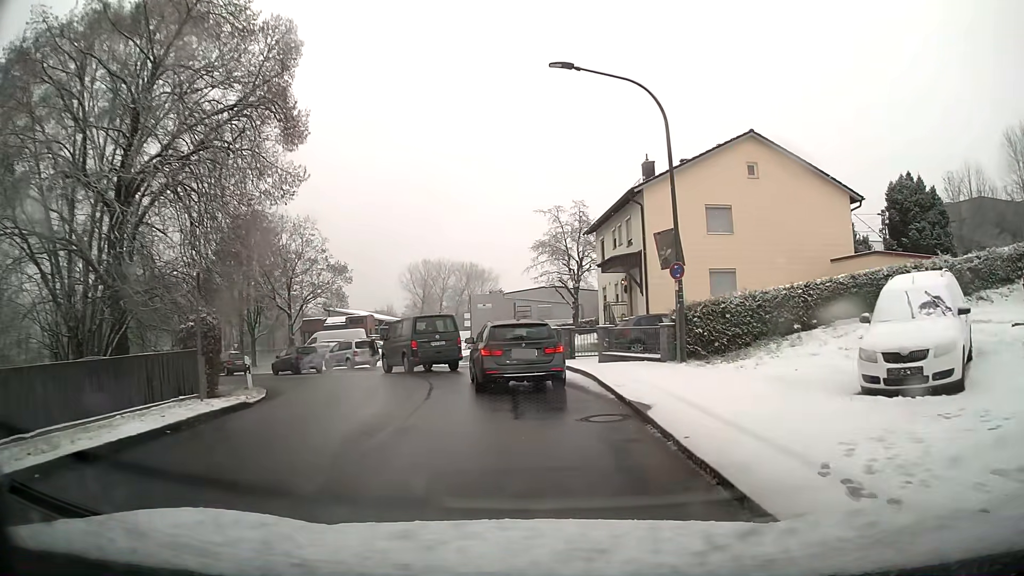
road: unclassified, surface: asphalt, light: Day
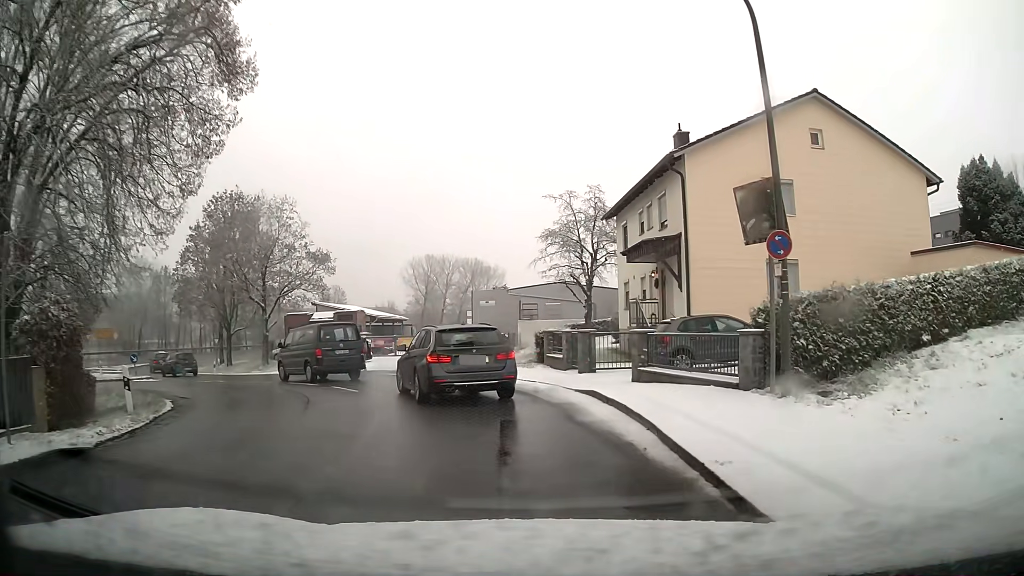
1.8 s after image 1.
(0.0, +6.3) m; -1°
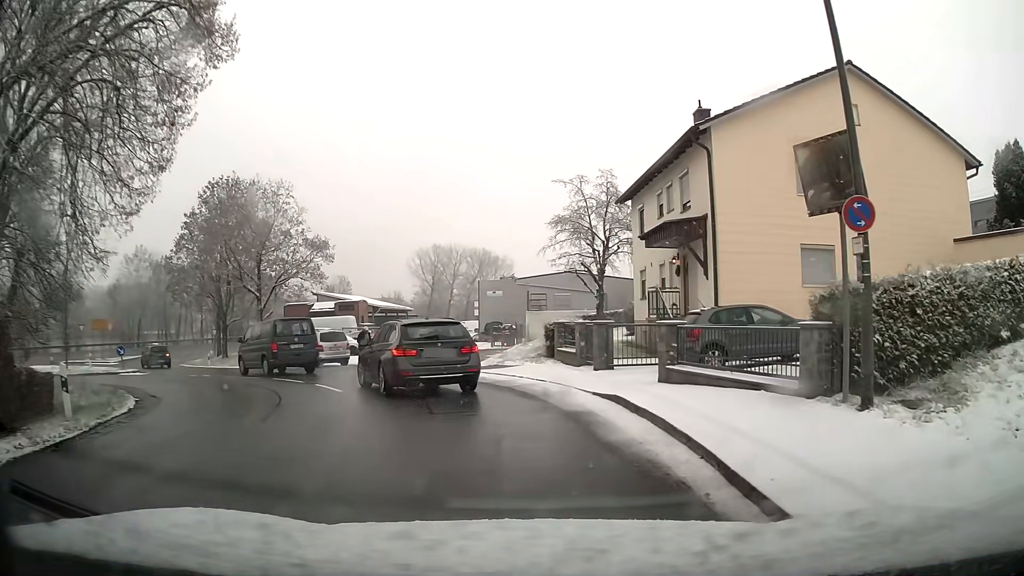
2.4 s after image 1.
(0.0, +2.3) m; -1°
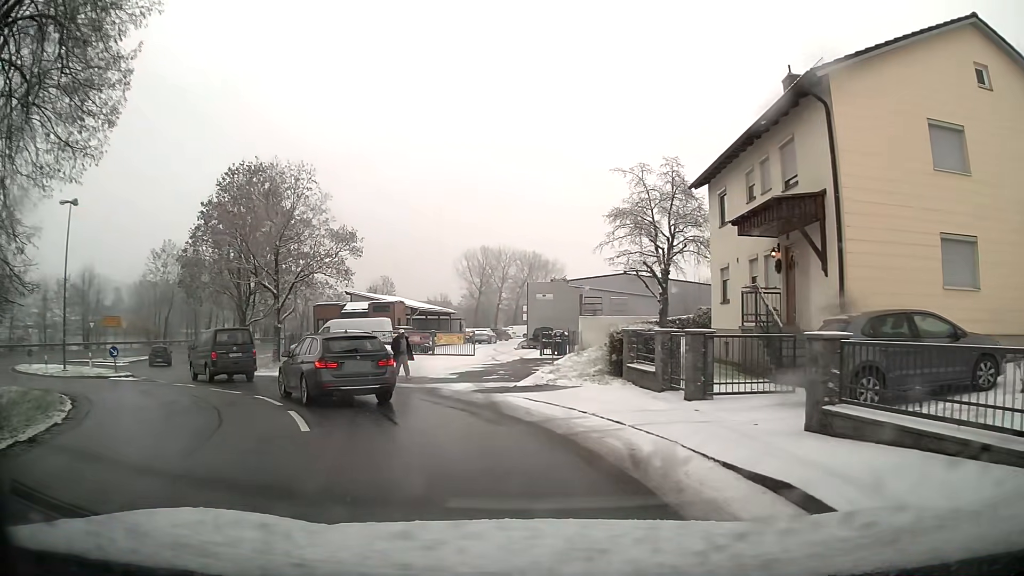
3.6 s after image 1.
(-0.2, +5.4) m; -6°
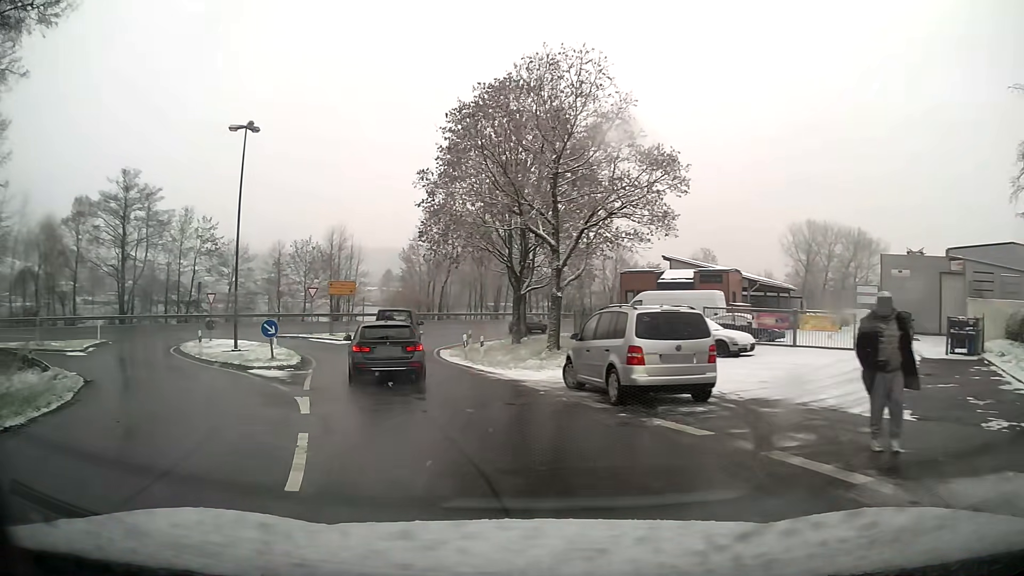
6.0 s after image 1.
(-3.3, +13.4) m; -27°
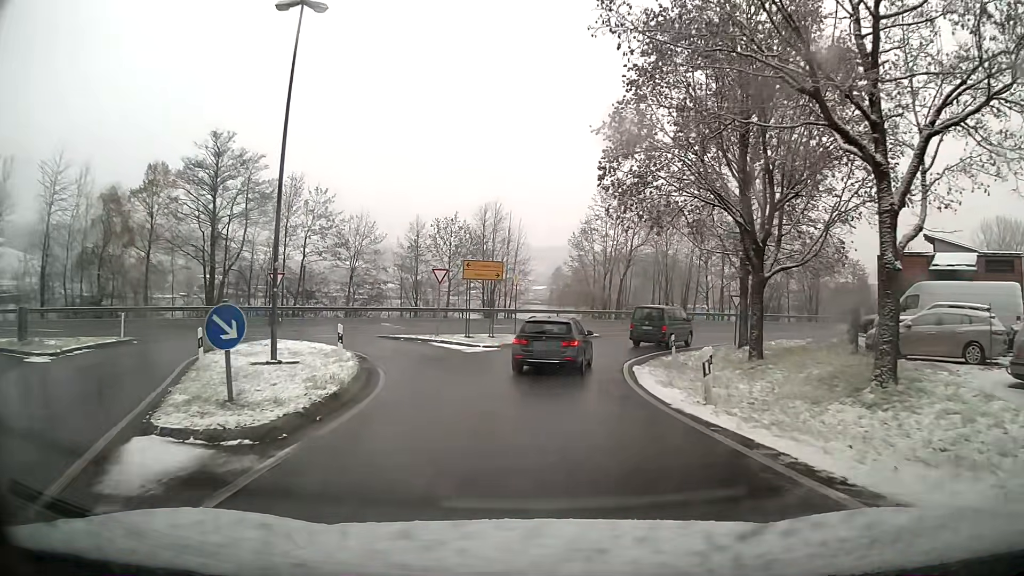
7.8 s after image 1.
(-1.7, +13.7) m; -11°
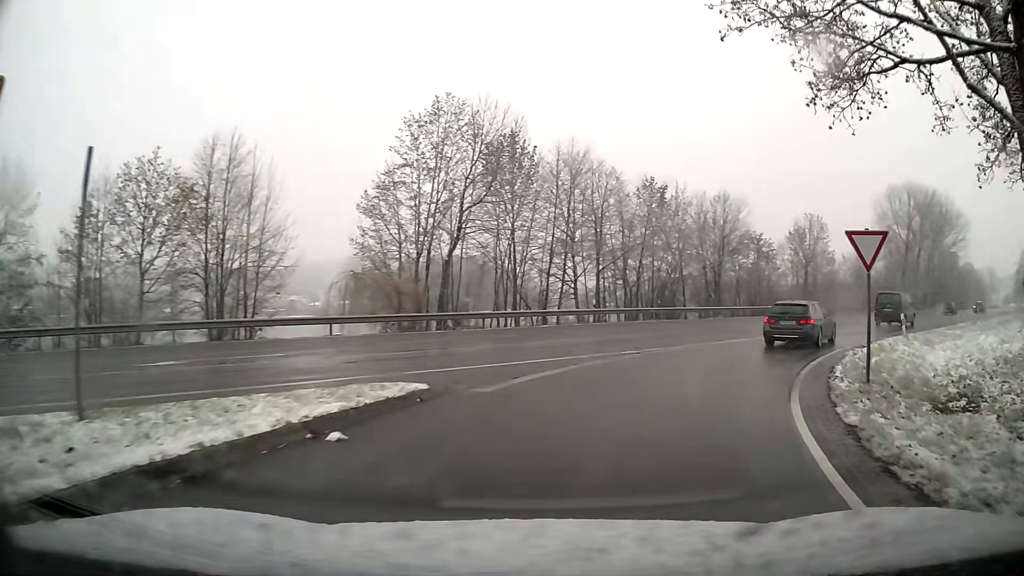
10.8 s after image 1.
(+2.6, +26.1) m; +21°
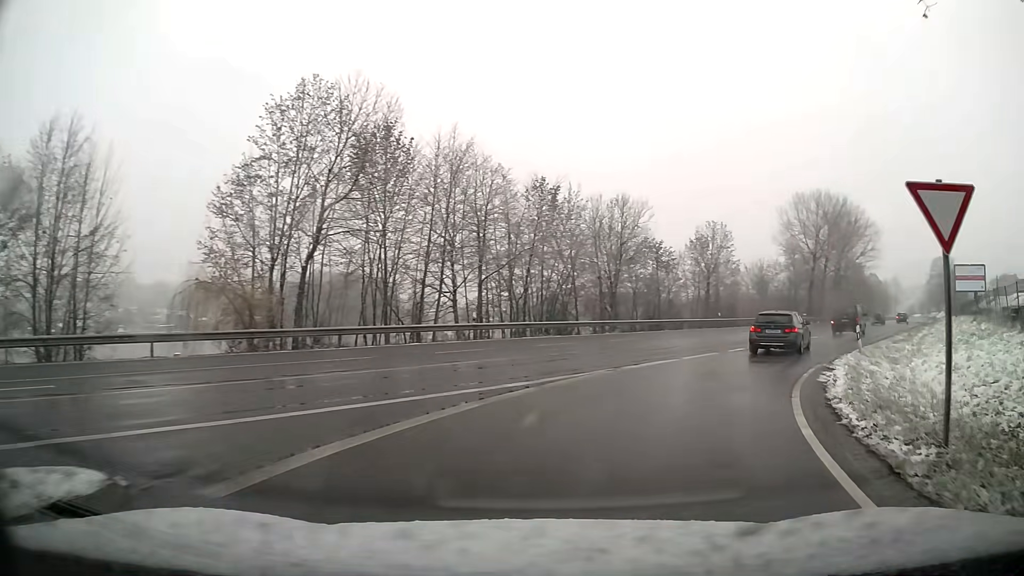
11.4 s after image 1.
(+0.5, +5.6) m; +10°
